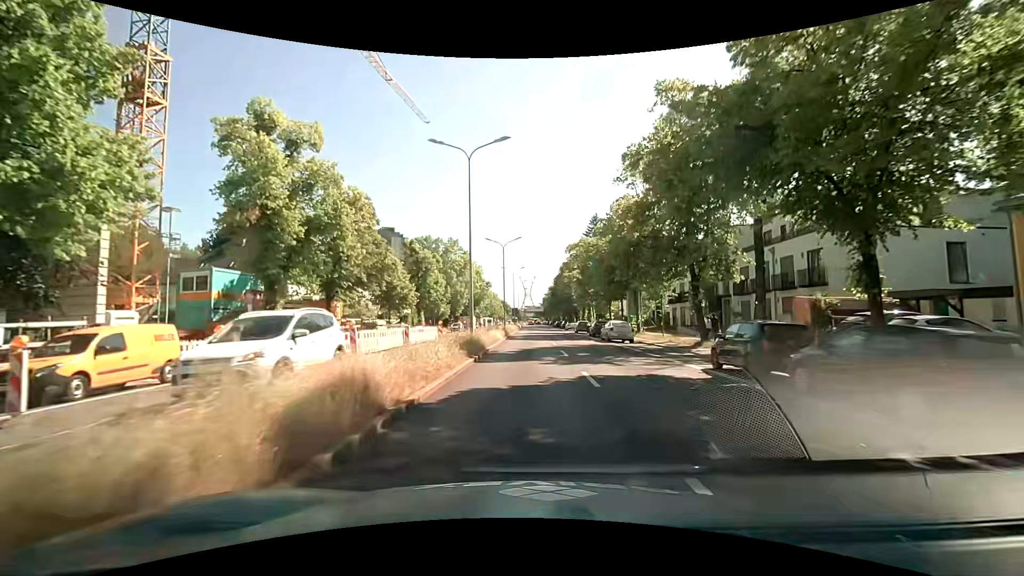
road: primary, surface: asphalt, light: Day
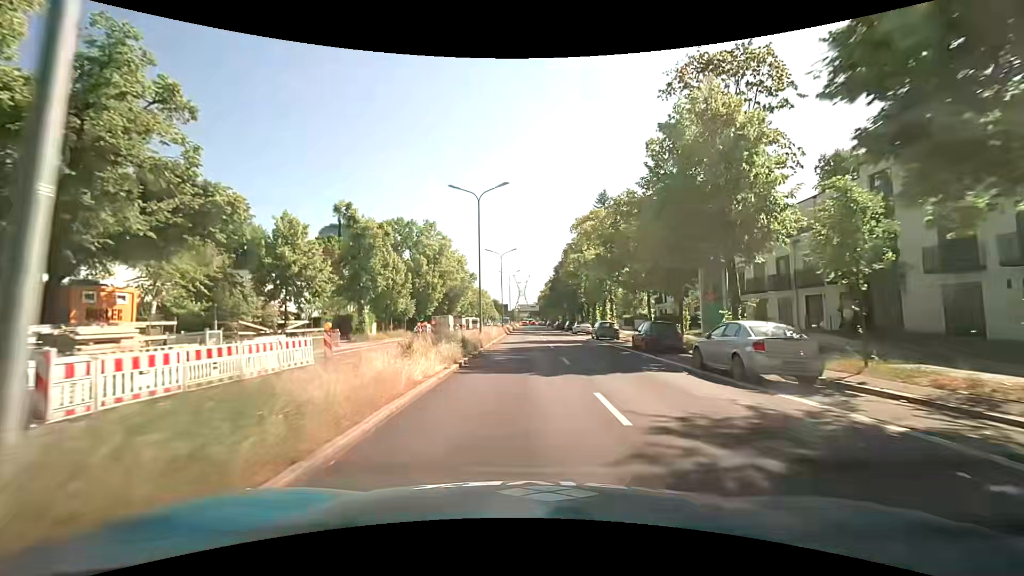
(+0.1, +21.9) m; +1°
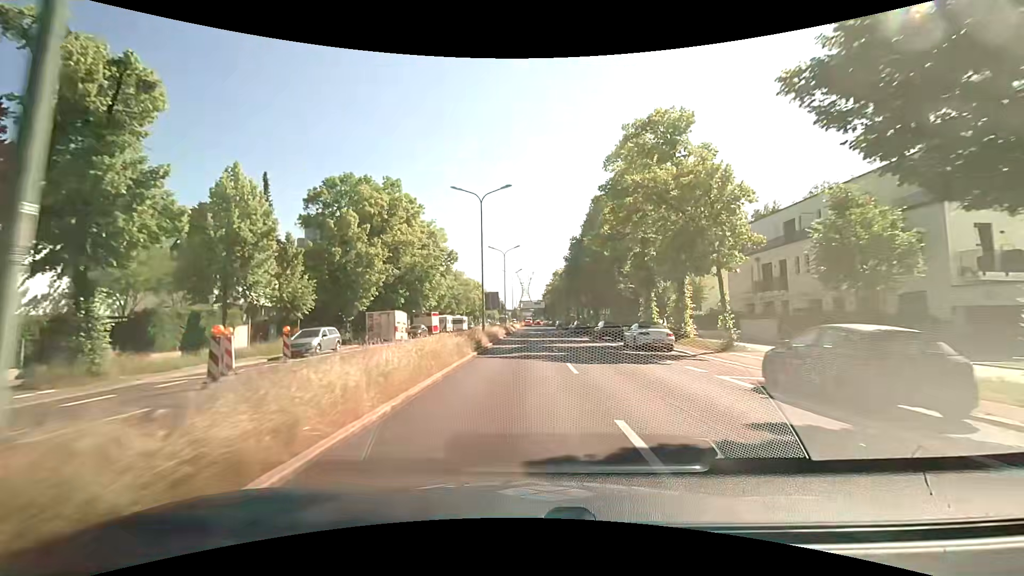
(-0.2, +29.7) m; 0°
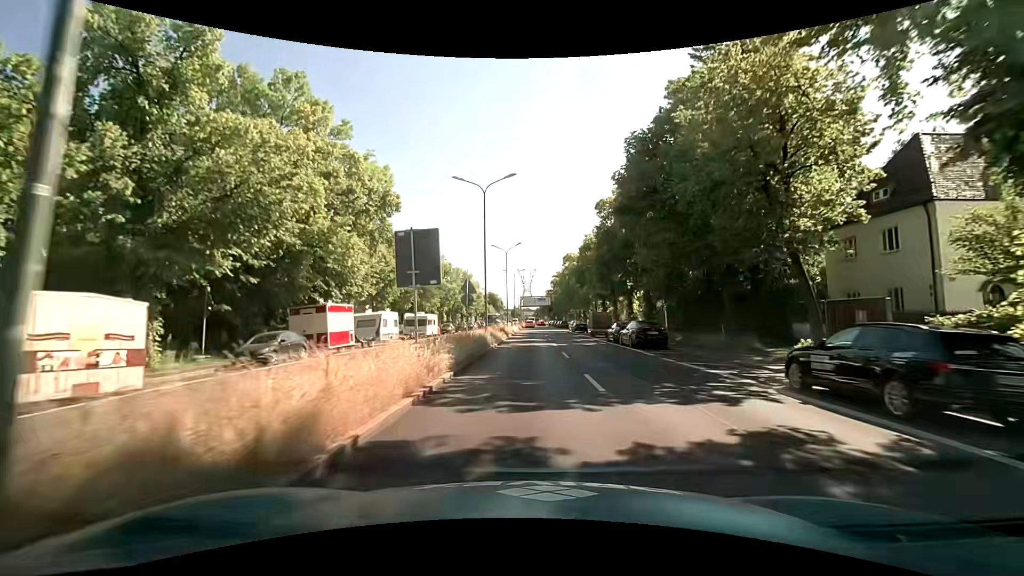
(-0.5, +30.5) m; -1°
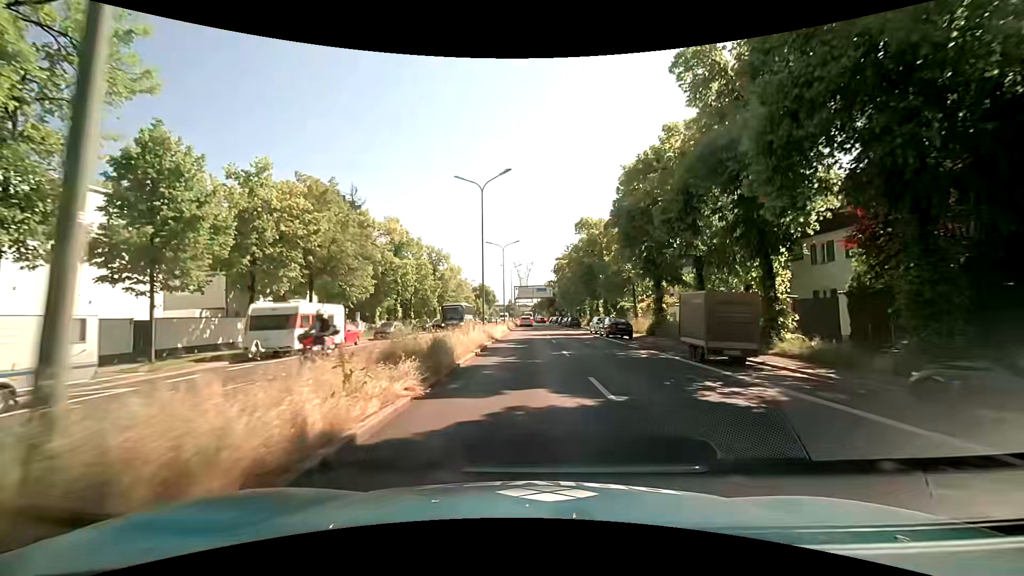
(+0.1, +27.9) m; 0°
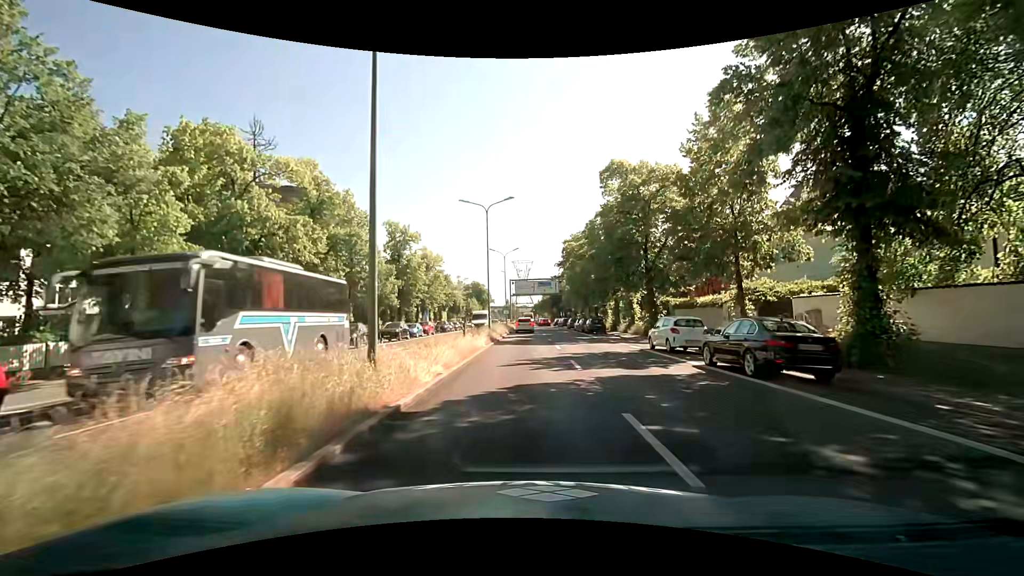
(+0.1, +22.0) m; -1°
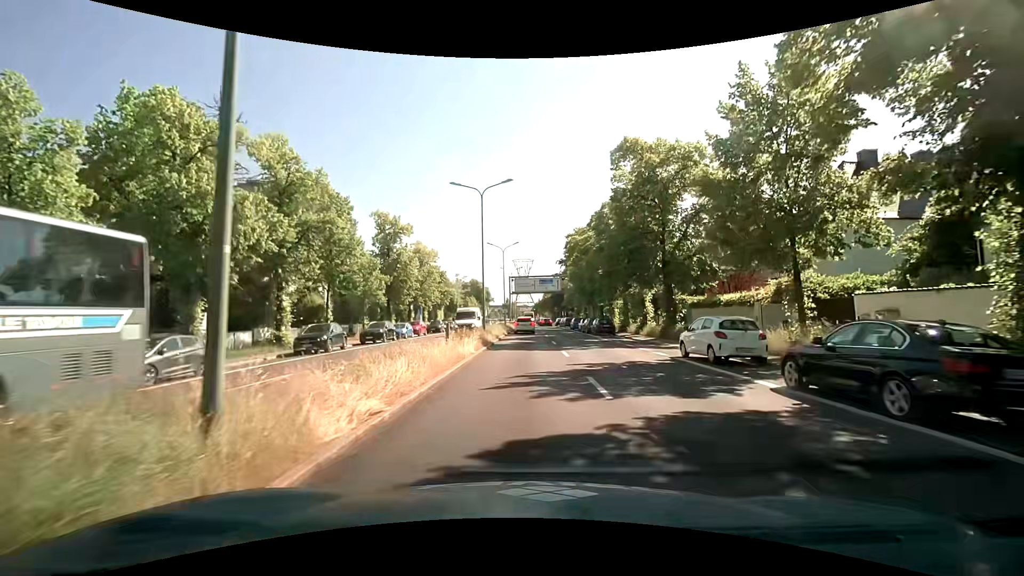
(+0.1, +4.6) m; +1°
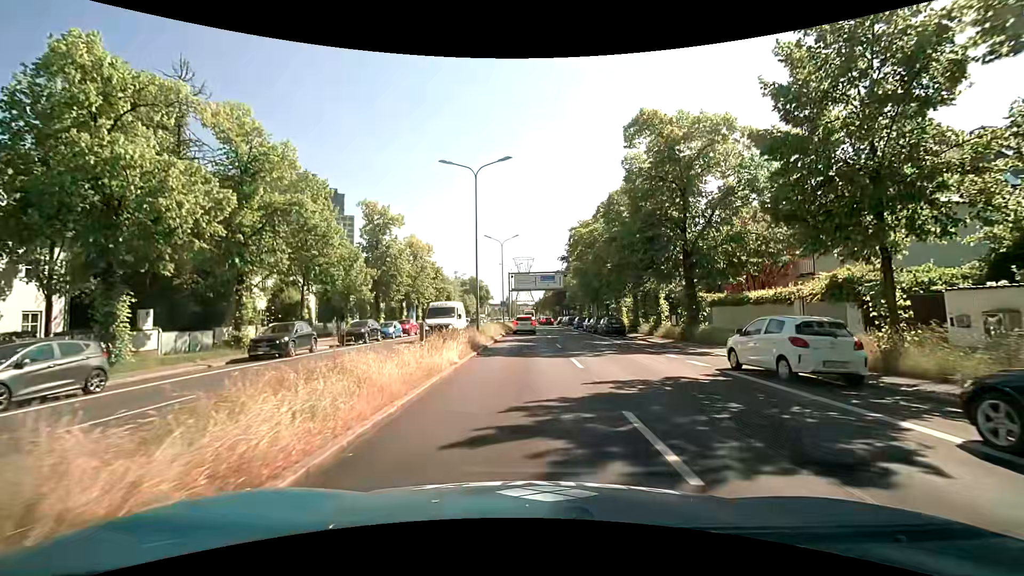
(0.0, +4.3) m; 0°
(0, +10) (0, +20) (0, +30) (-1, +40) (-1, +50) (-1, +60) (-1, +70) (-1, +80) (-1, +90) (0, +100) m
